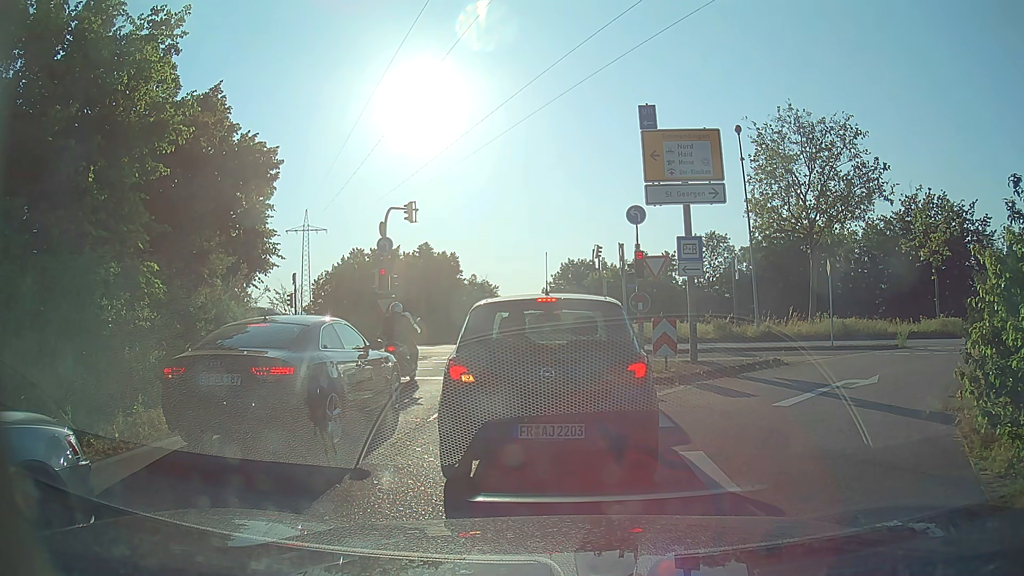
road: trunk_link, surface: asphalt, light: Day
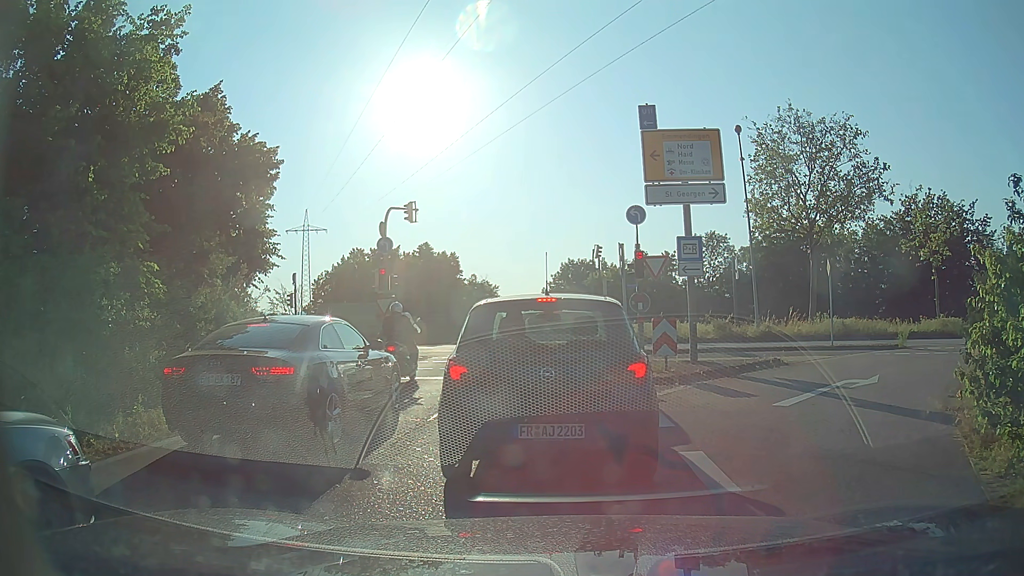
(0.0, 0.0) m; 0°
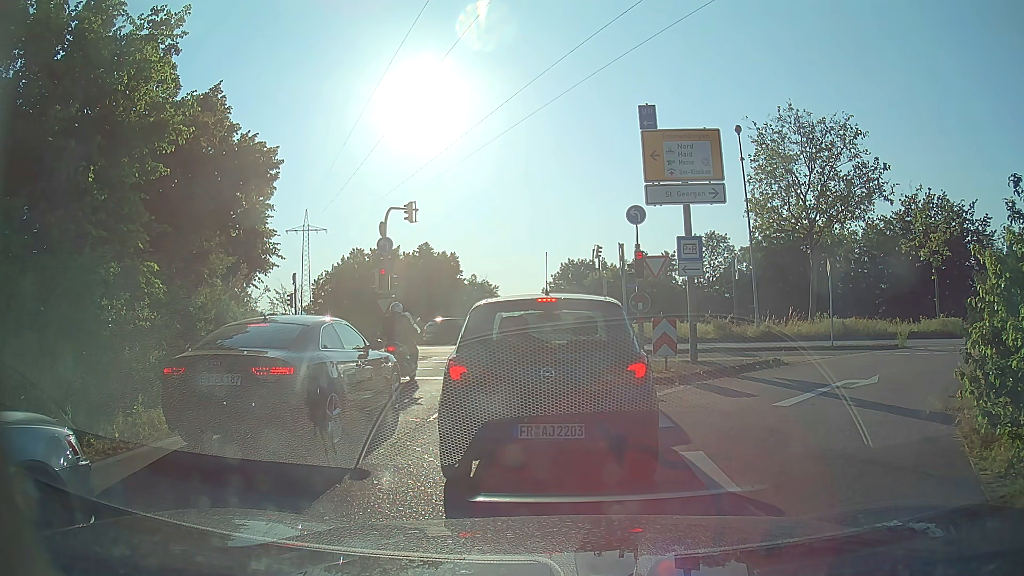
(0.0, 0.0) m; 0°
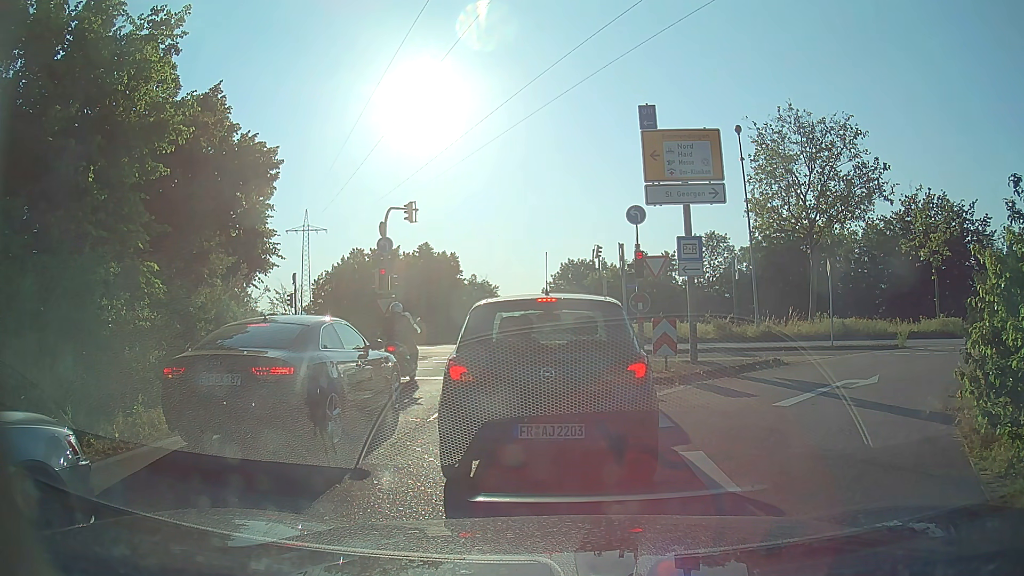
(0.0, 0.0) m; 0°
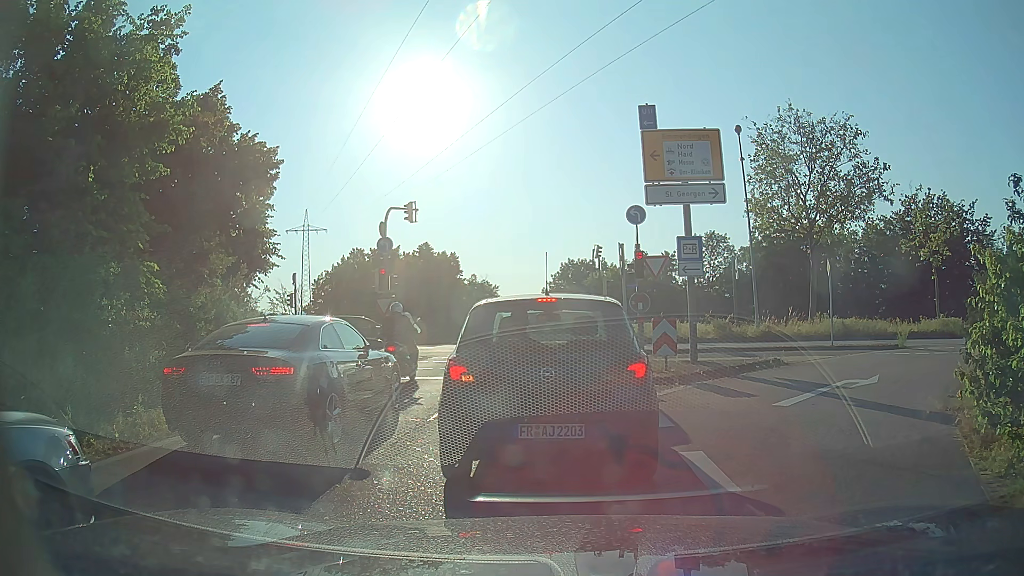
(0.0, 0.0) m; 0°
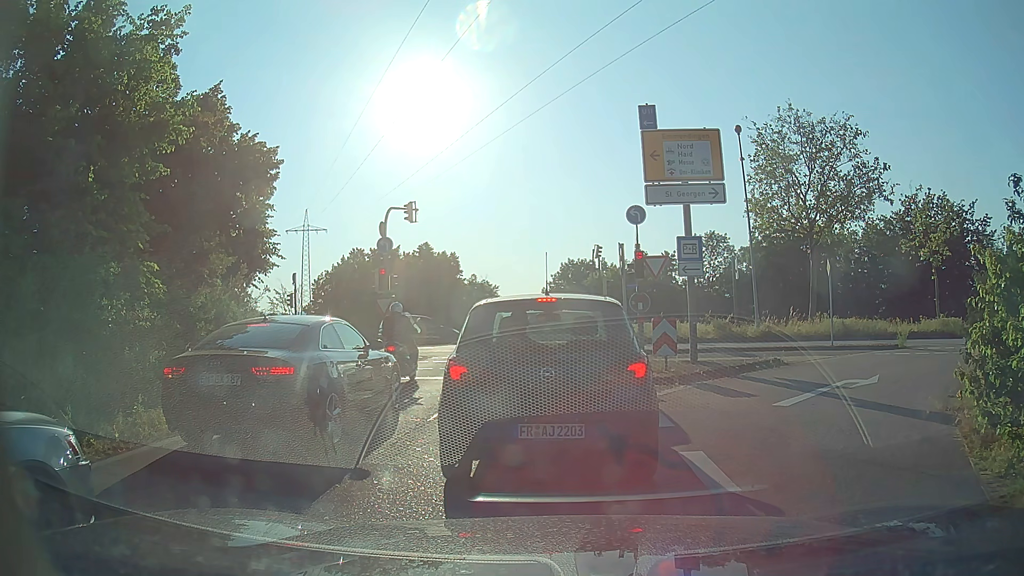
(0.0, 0.0) m; 0°
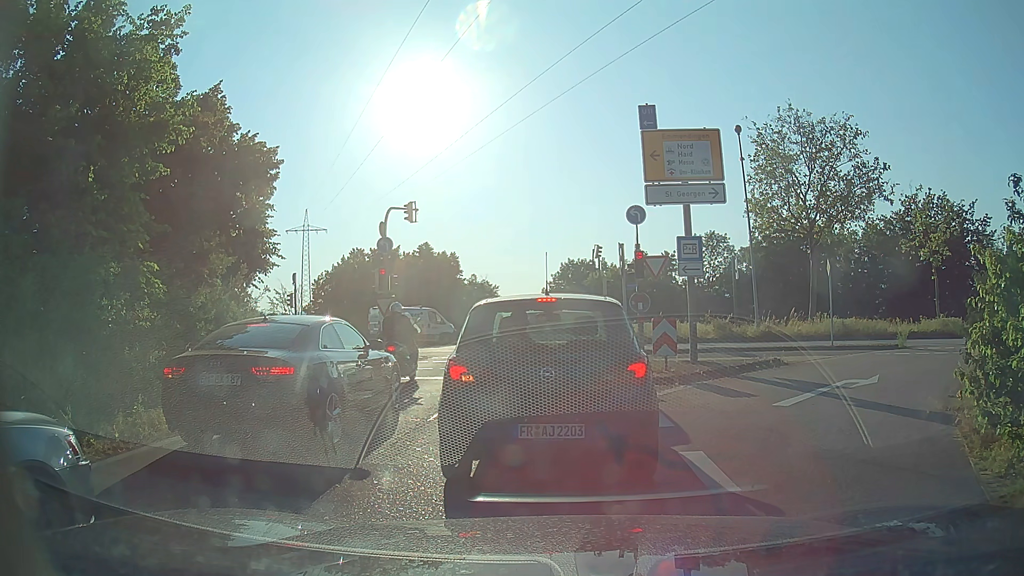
(0.0, 0.0) m; 0°
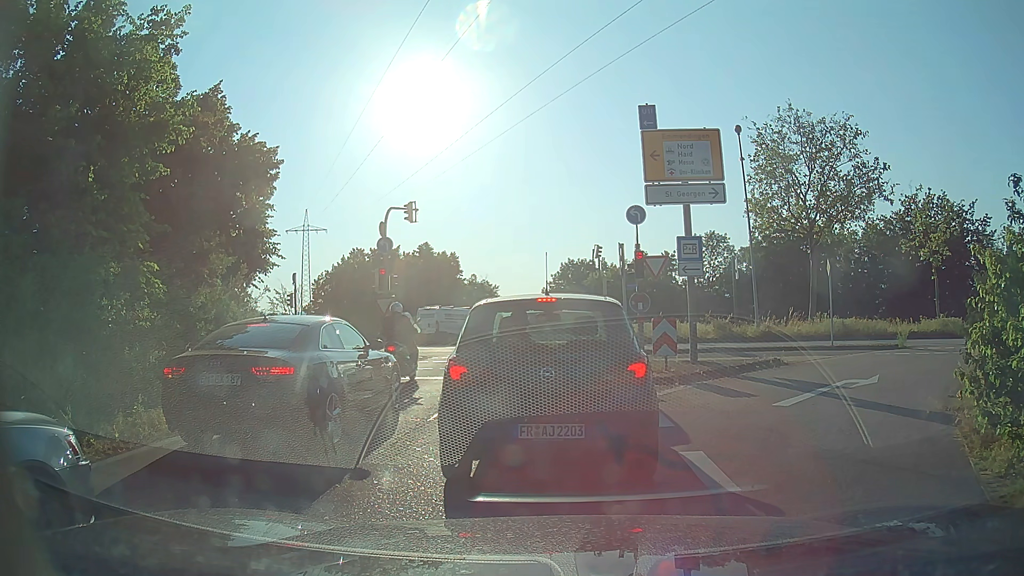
(0.0, 0.0) m; 0°
